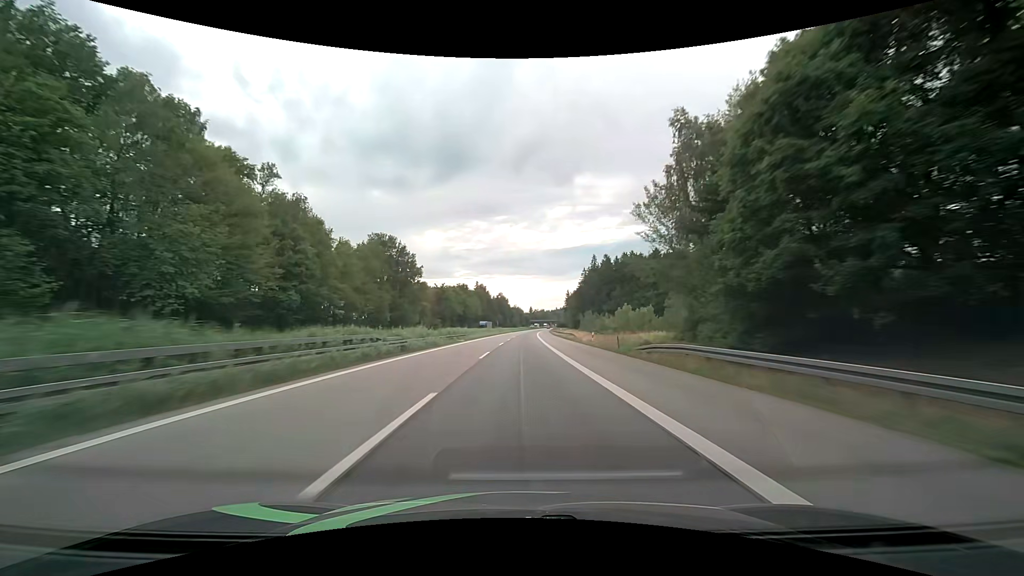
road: motorway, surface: asphalt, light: Day
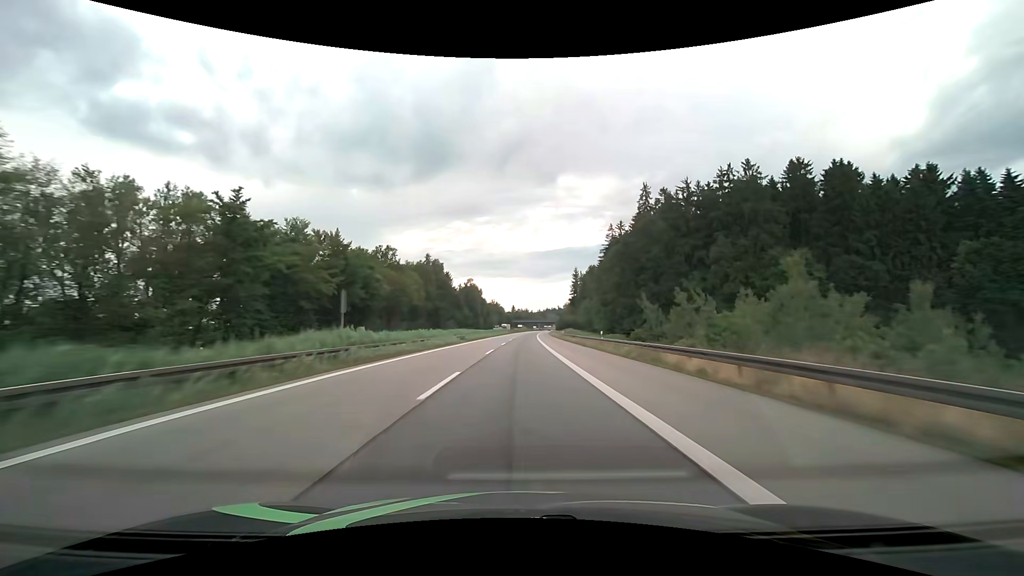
(+1.9, +103.0) m; +2°
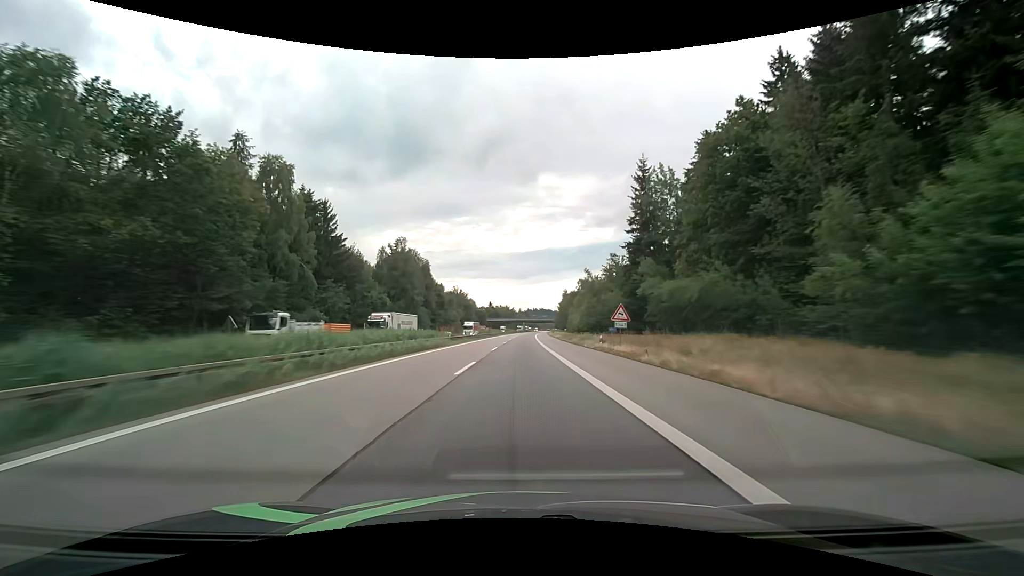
(+2.0, +103.0) m; +2°
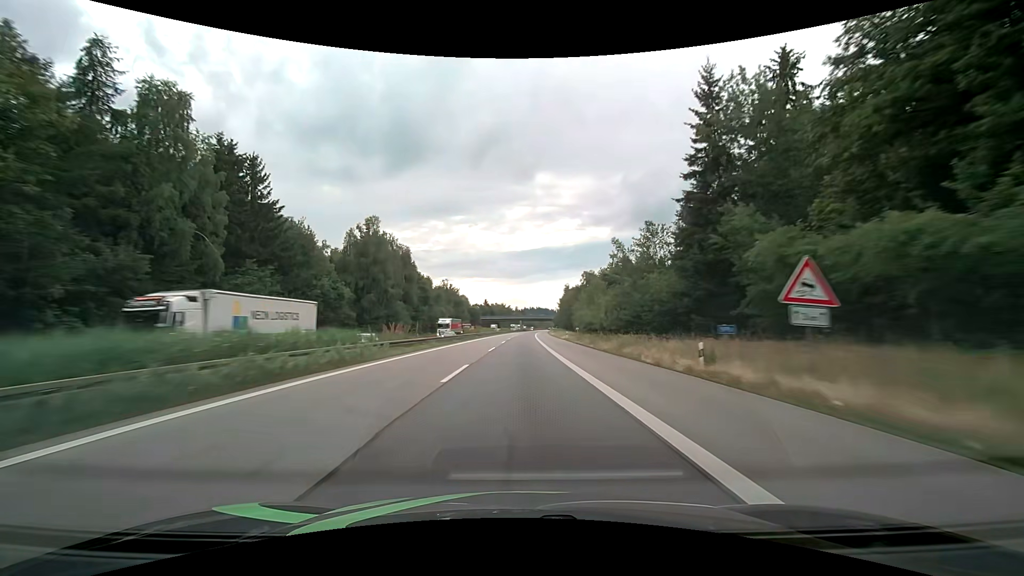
(0.0, +20.6) m; 0°
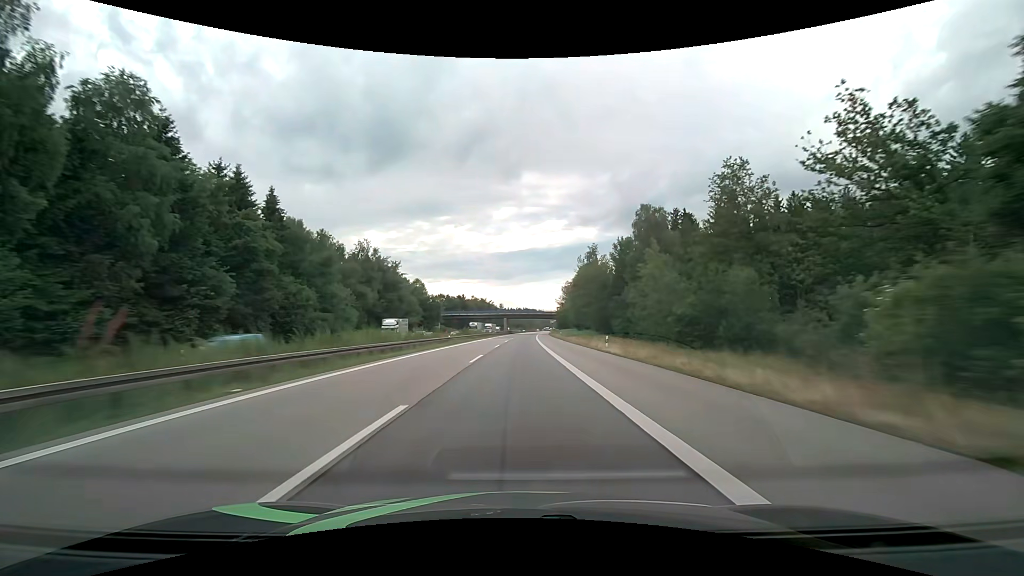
(+1.0, +82.4) m; +1°
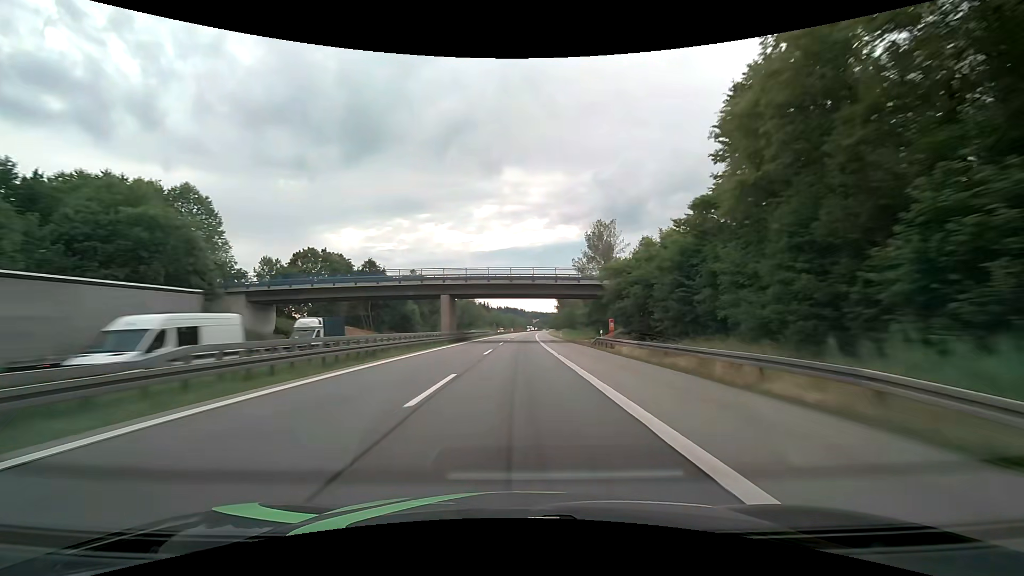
(+1.9, +103.0) m; +2°
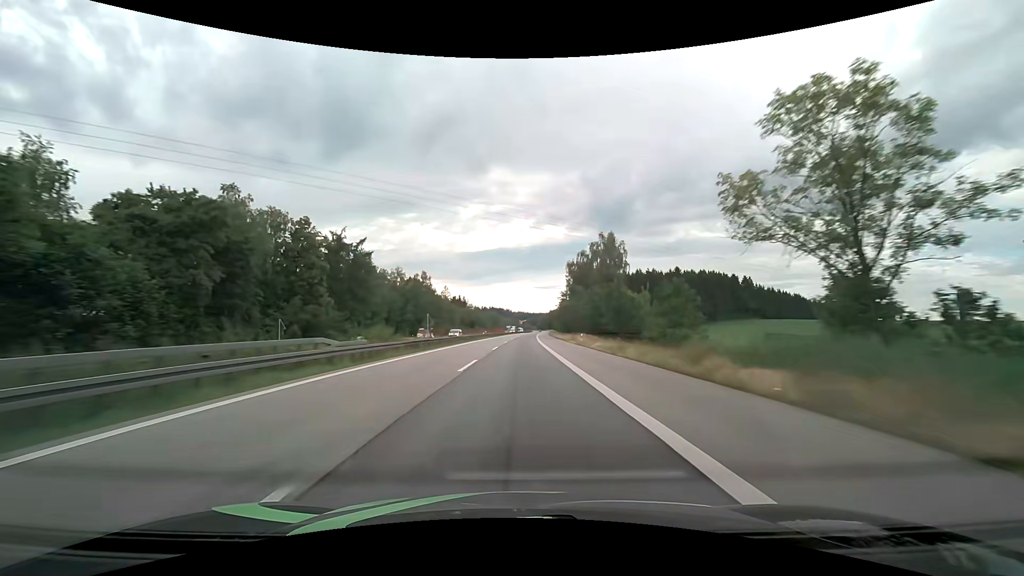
(+1.2, +82.5) m; +2°
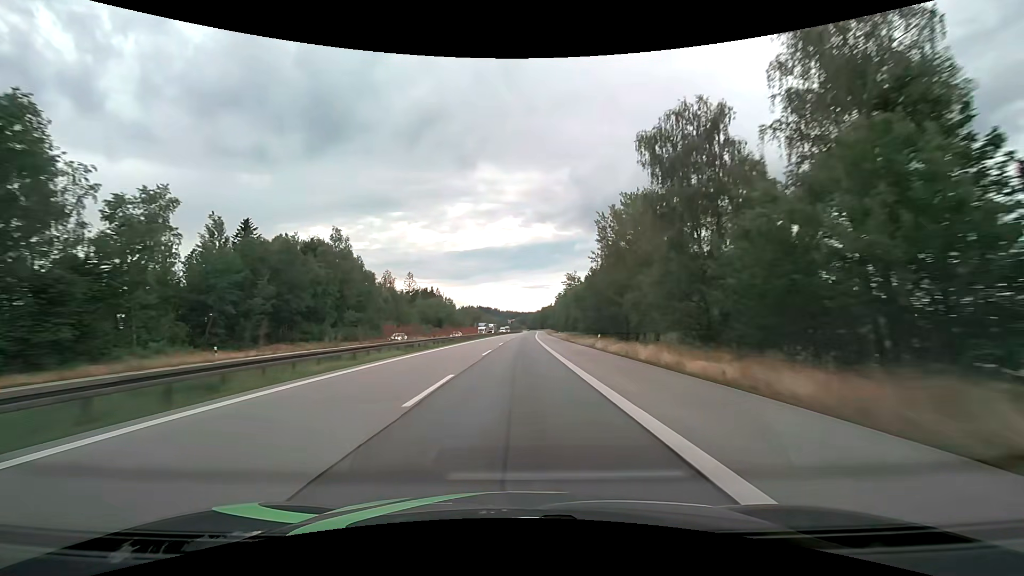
(+0.9, +61.8) m; +1°
